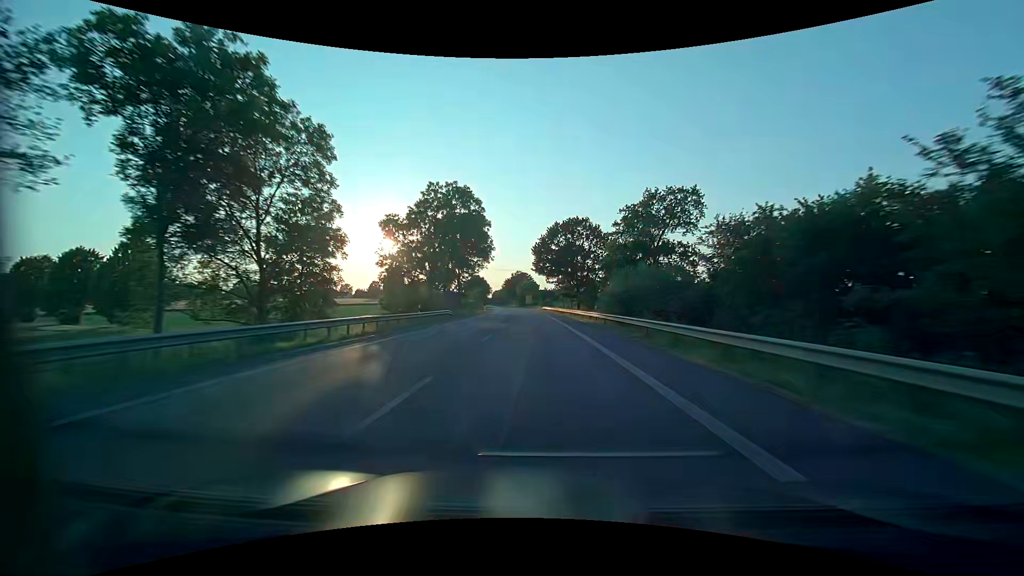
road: primary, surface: asphalt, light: Day
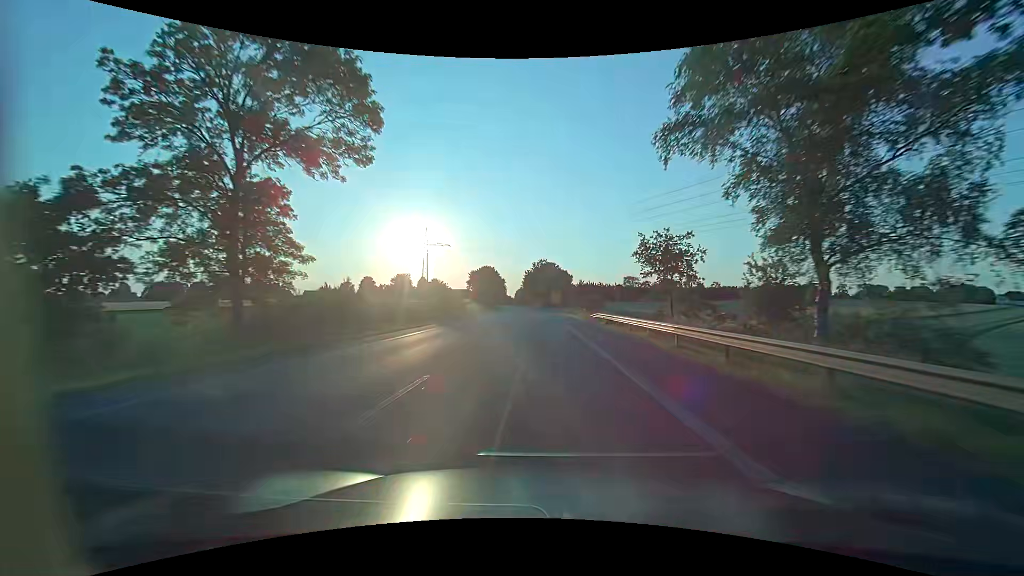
(-1.9, +71.9) m; -3°
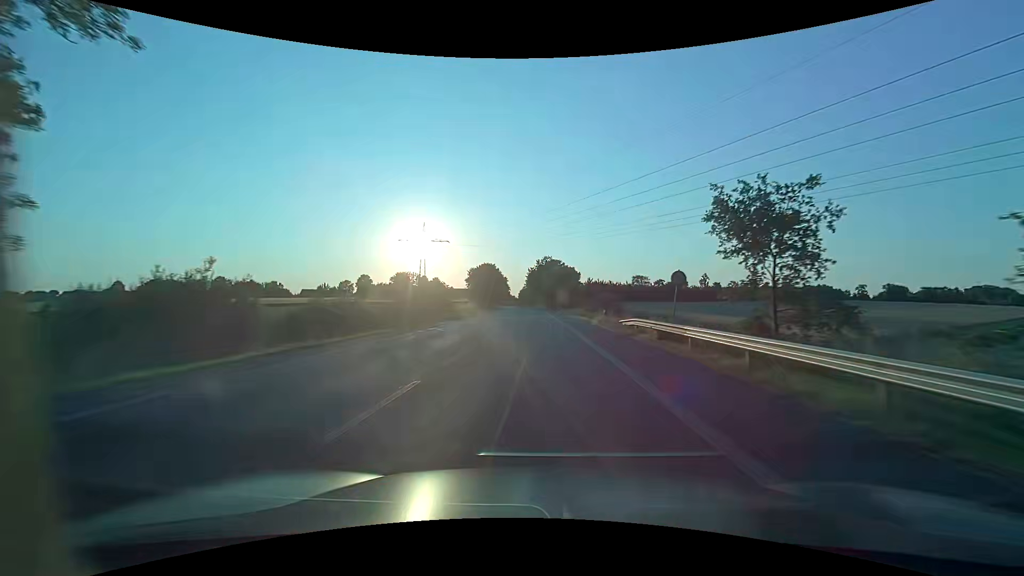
(-0.1, +13.1) m; 0°
